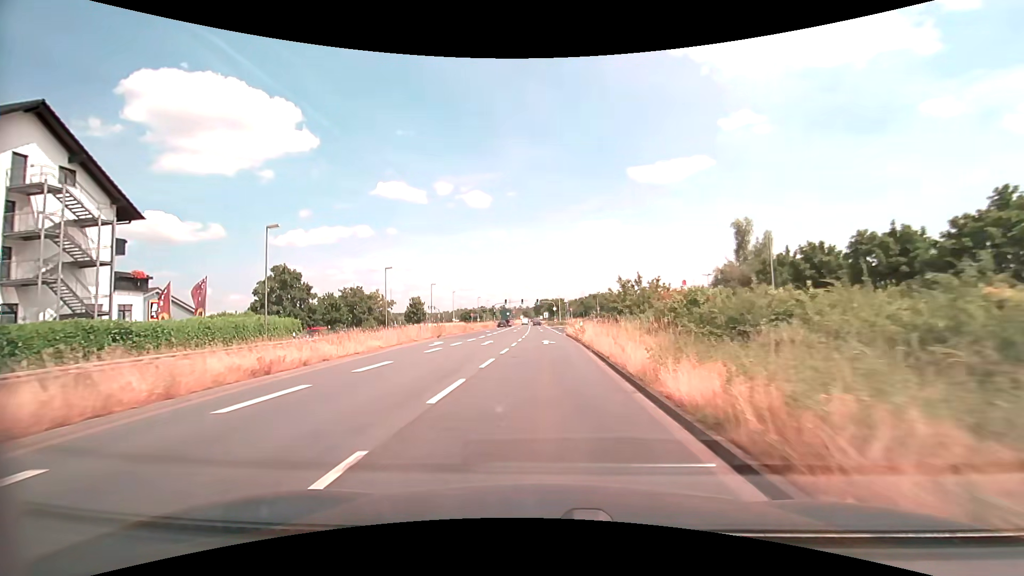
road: primary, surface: asphalt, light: Day
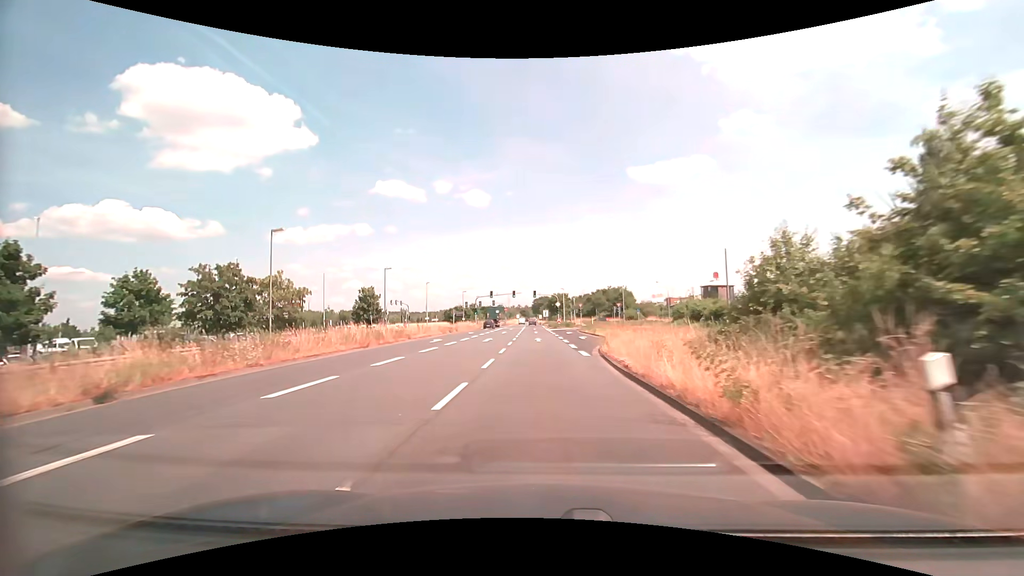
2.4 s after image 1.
(0.0, +31.2) m; 0°
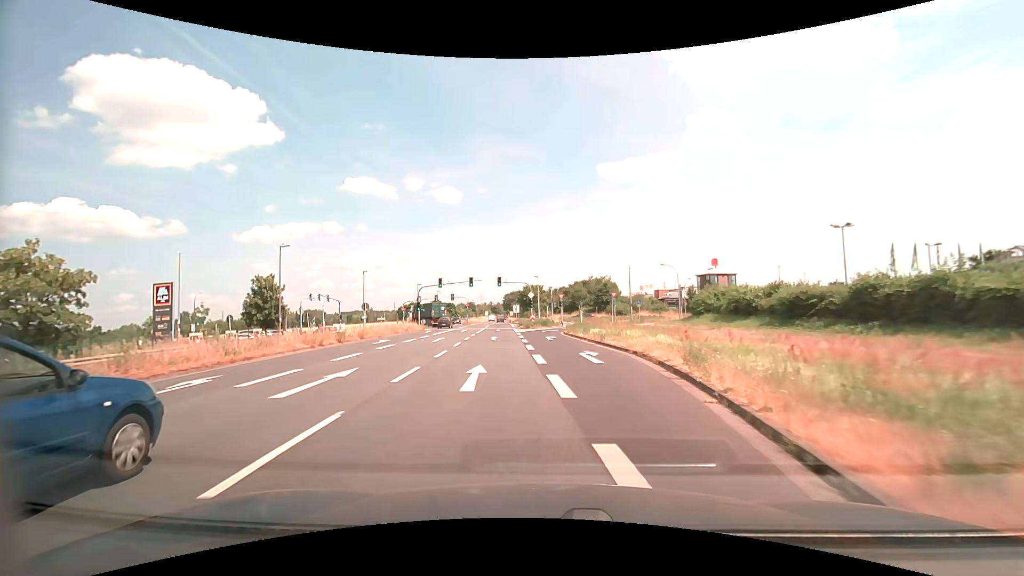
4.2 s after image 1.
(+0.4, +22.7) m; +3°
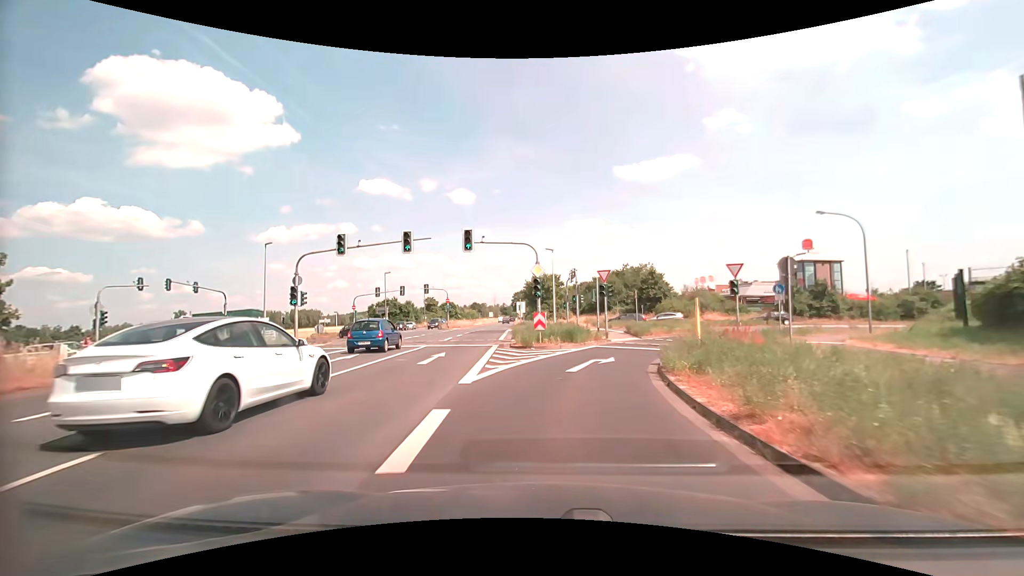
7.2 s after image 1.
(-0.5, +33.8) m; -2°
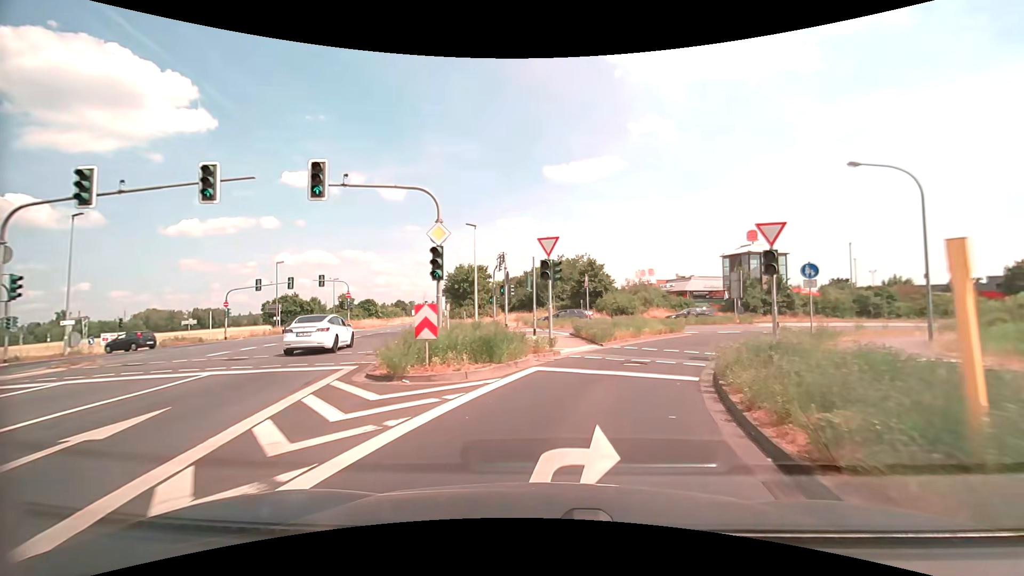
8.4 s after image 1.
(+0.6, +11.4) m; +7°
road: tertiary_link
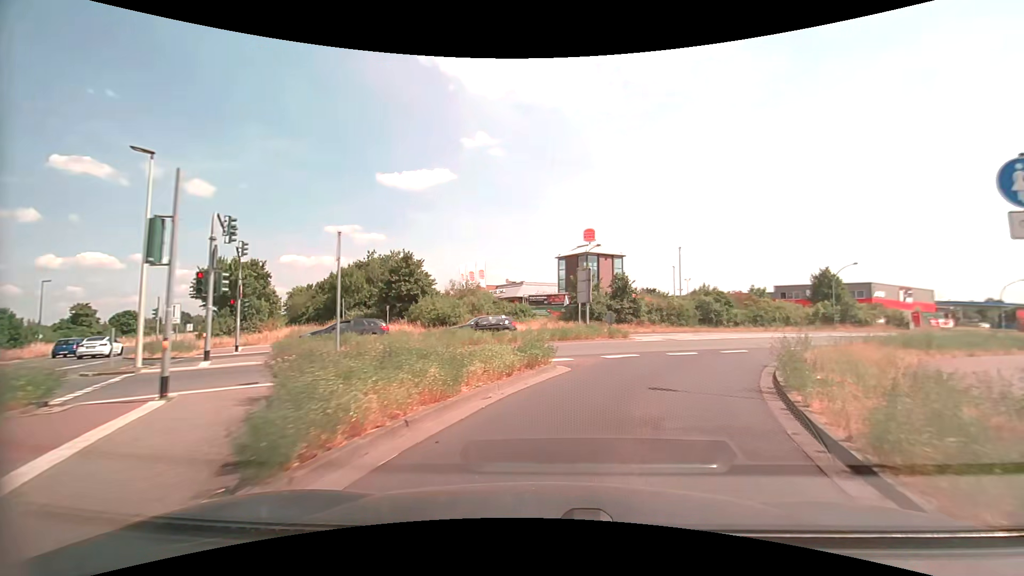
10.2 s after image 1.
(+2.4, +15.5) m; +19°
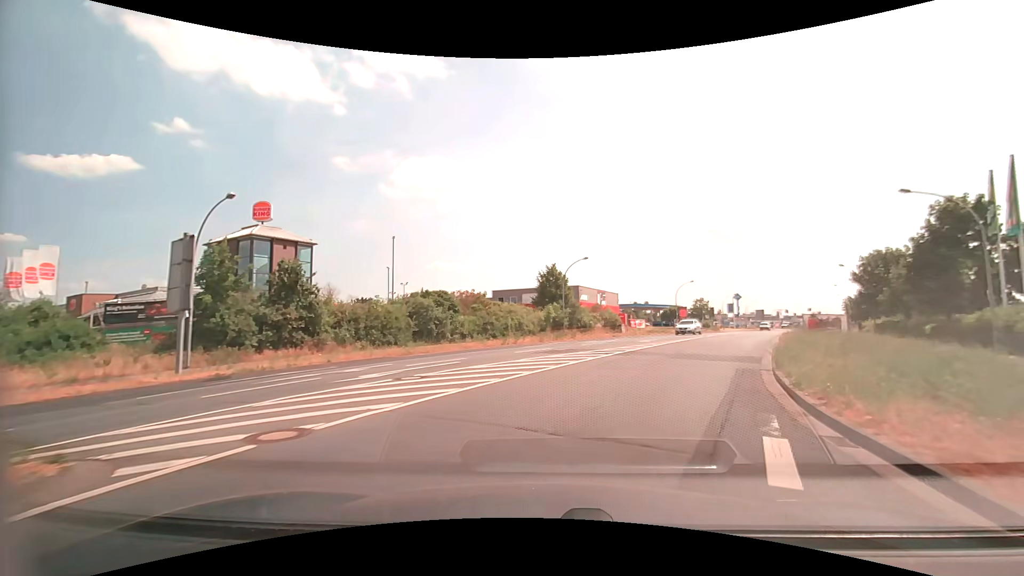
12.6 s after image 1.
(+5.2, +19.2) m; +32°
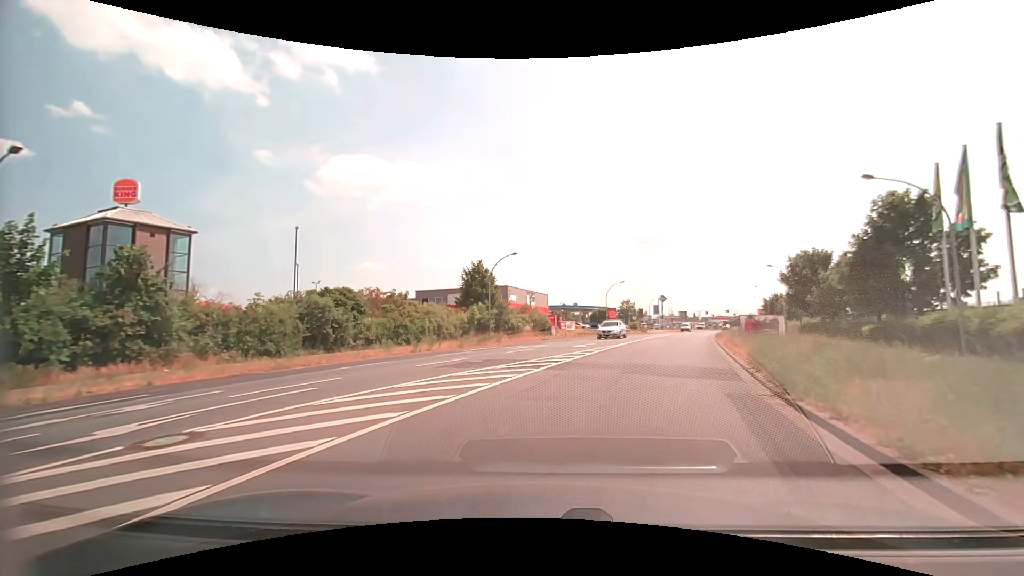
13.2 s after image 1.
(+0.3, +5.1) m; +7°
(+1, +10) (+4, +20) (+7, +29) (+10, +38) (+14, +48) (+17, +57) (+21, +67) (+24, +76) (+28, +85) (+32, +94) m
